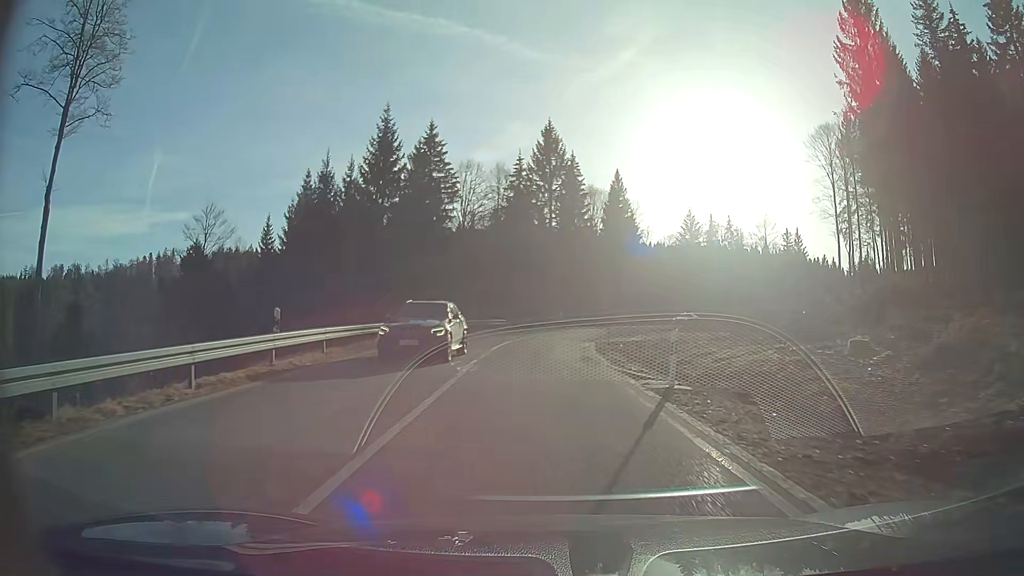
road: secondary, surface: asphalt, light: Day
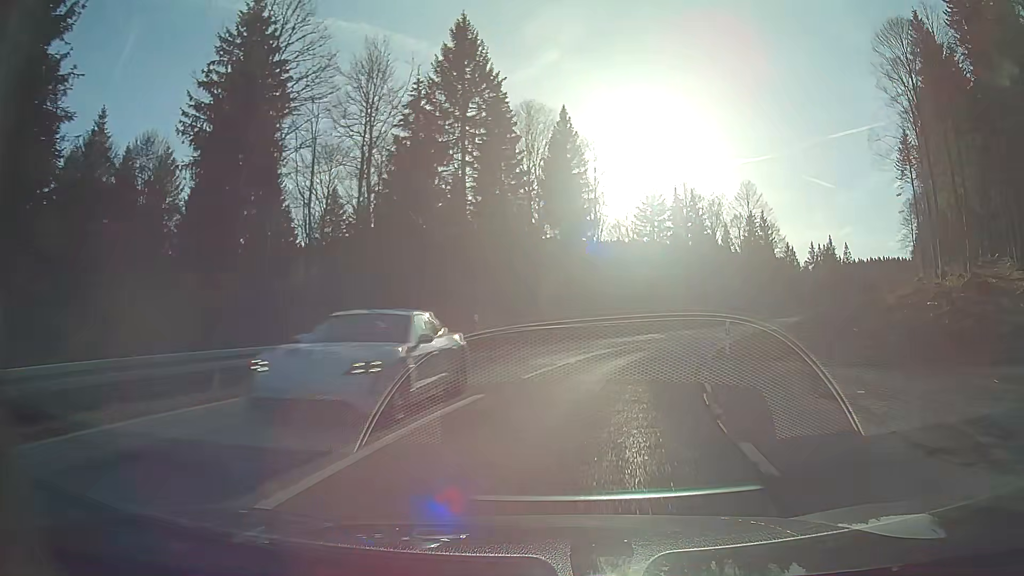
(+1.1, +33.6) m; +9°
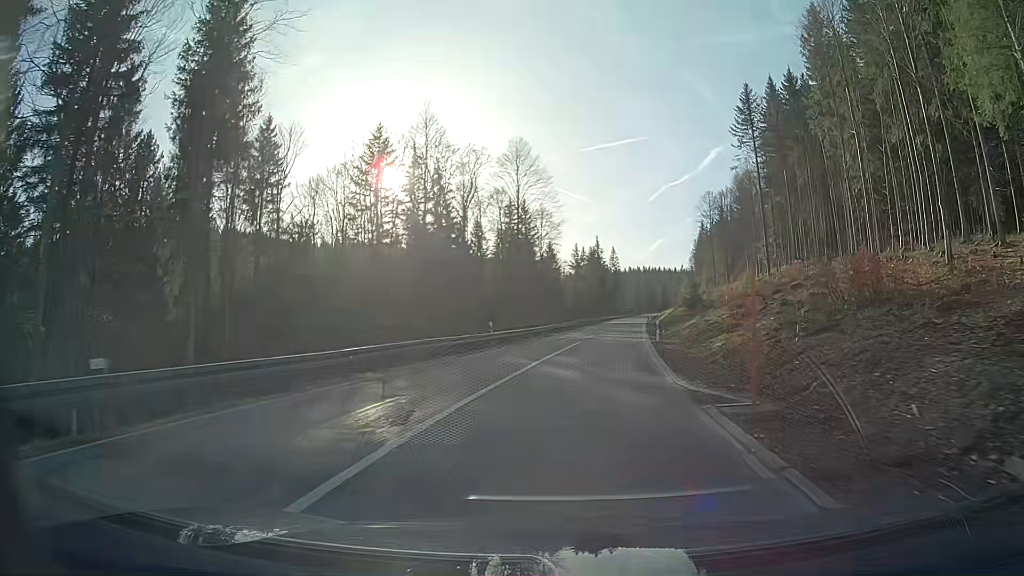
(+6.8, +33.0) m; +20°
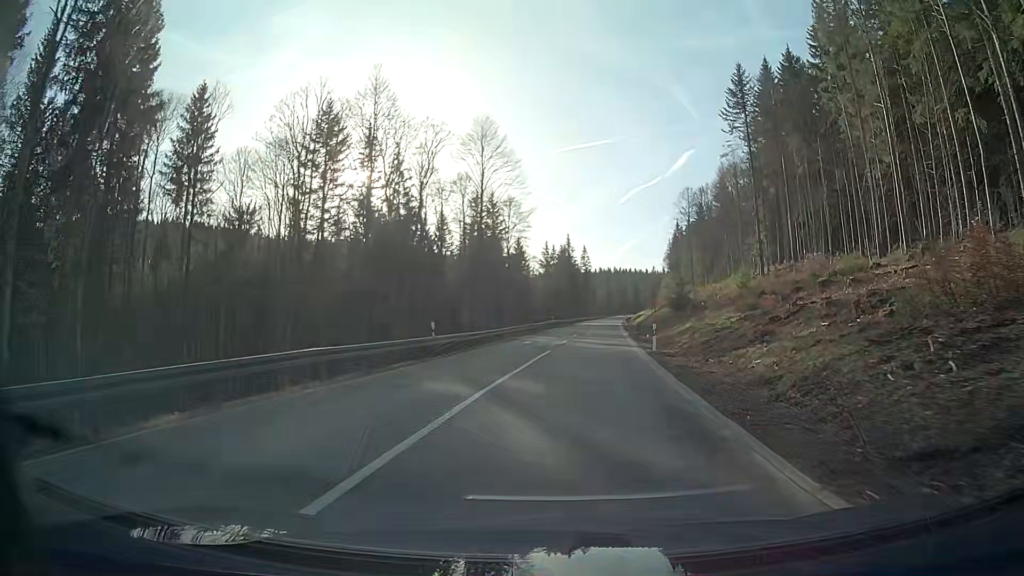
(+0.2, +8.8) m; +2°
(0, +10) (+1, +20) (+1, +30) (+2, +40) (+3, +50) (+4, +60) (+4, +70) (+5, +80) (+6, +90) (+7, +100) m
